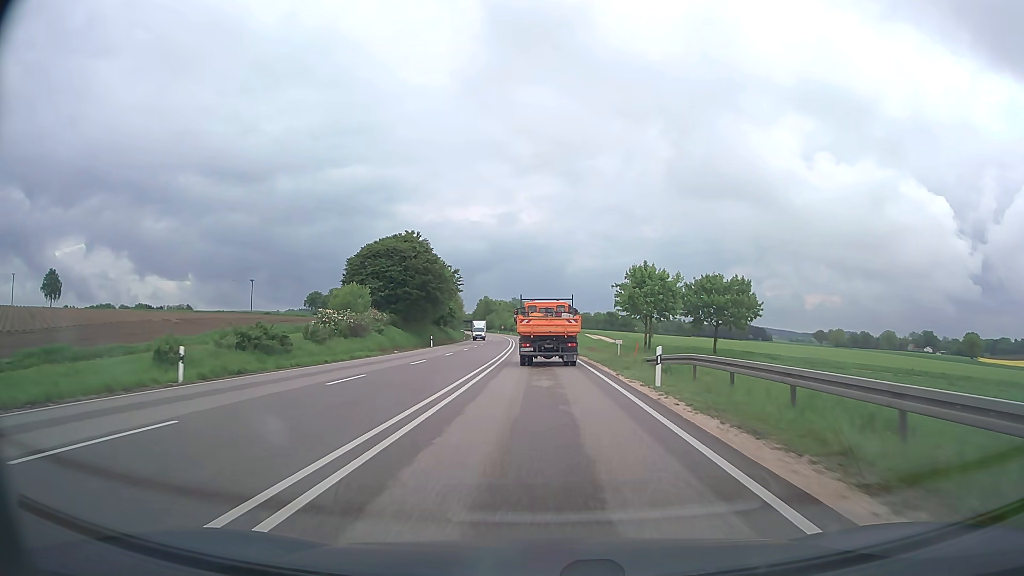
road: primary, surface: asphalt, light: Day
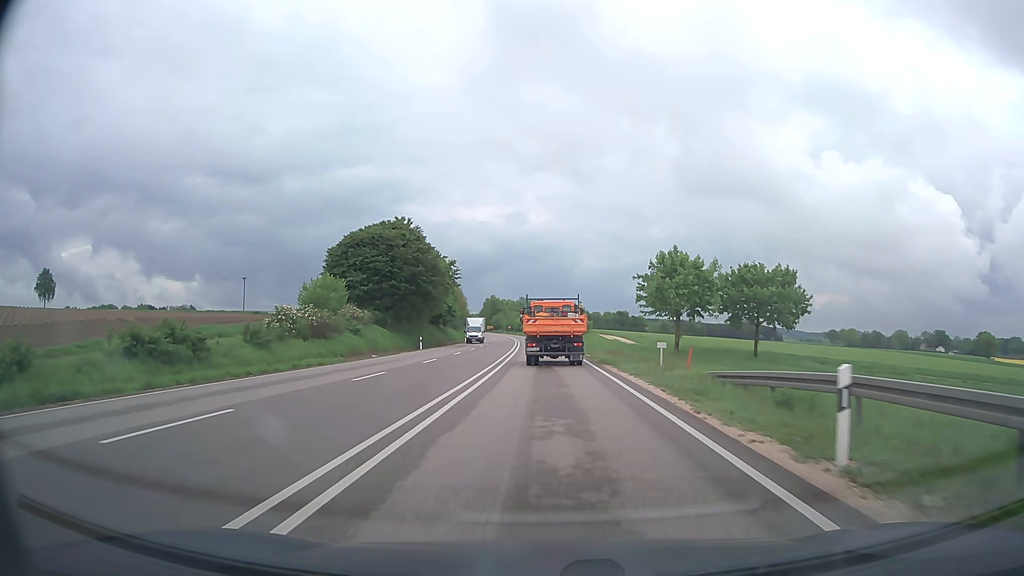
(0.0, +10.3) m; -1°
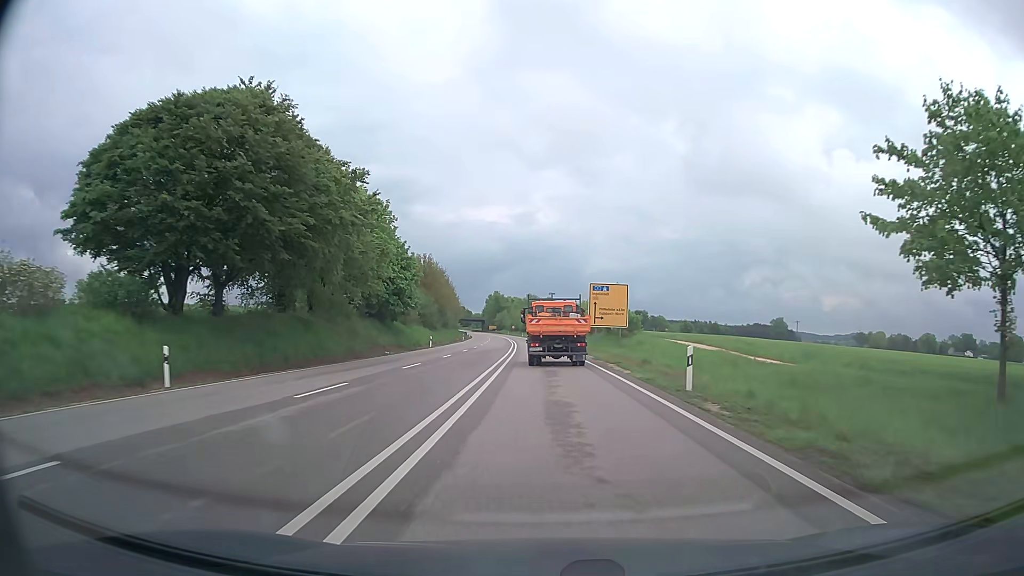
(-0.6, +41.7) m; -1°
(0, +10) (0, +20) (0, +30) (0, +40) (-1, +50) (-1, +60) (-1, +70) (-2, +80) (-2, +90) (-3, +100) m
